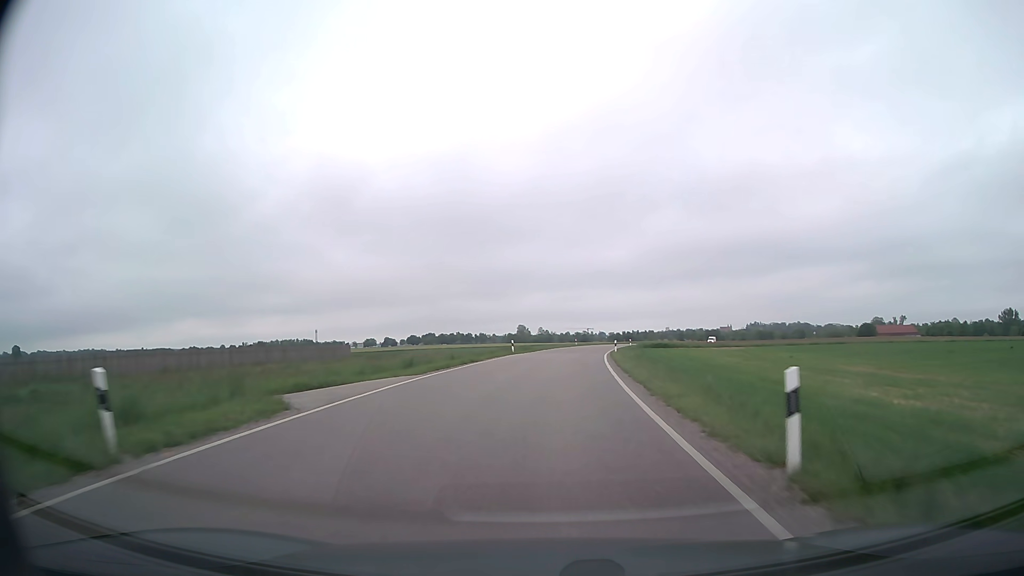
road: secondary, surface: asphalt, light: Day
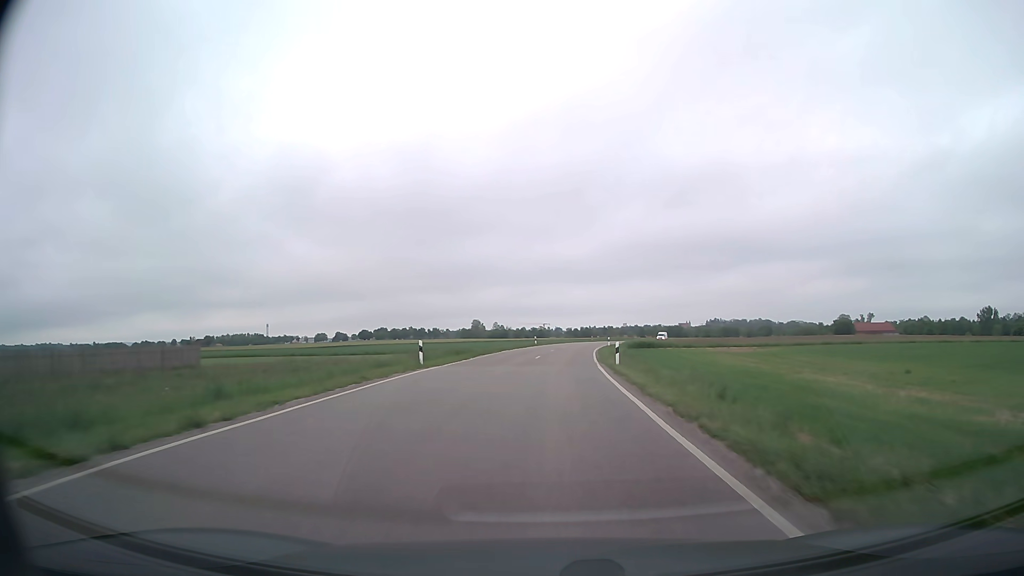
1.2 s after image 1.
(+0.7, +24.4) m; +4°
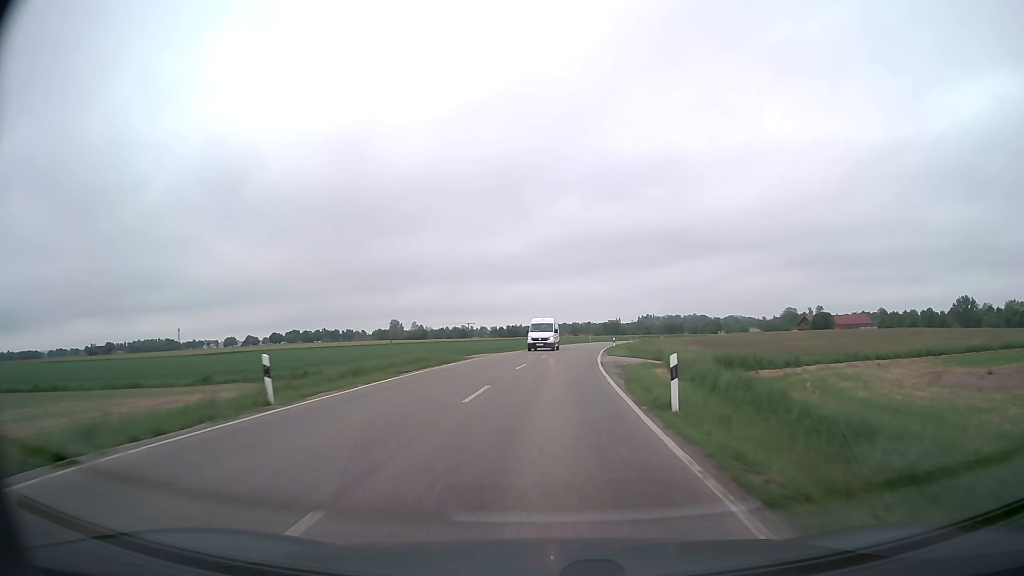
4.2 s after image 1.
(+3.2, +58.5) m; +6°
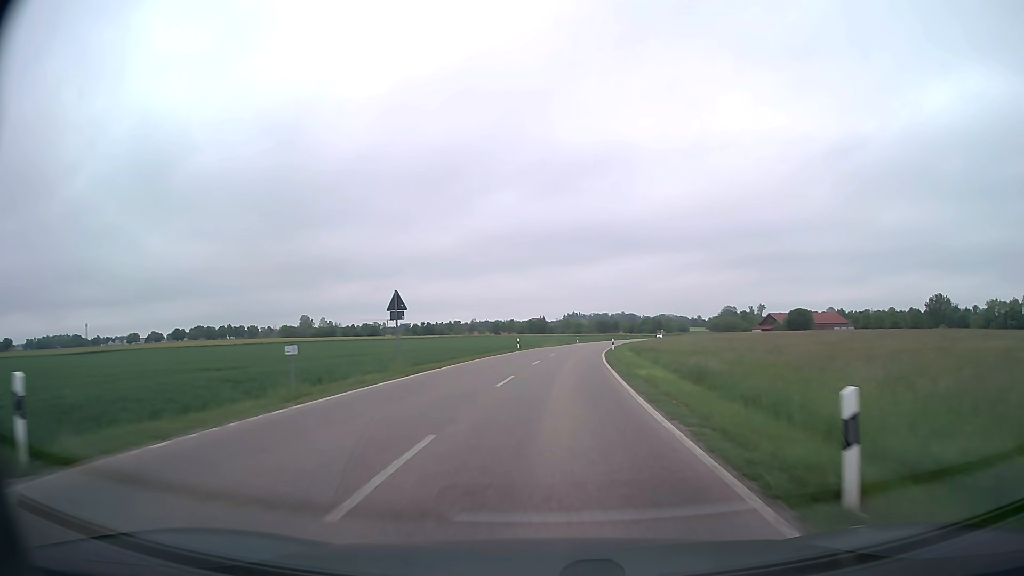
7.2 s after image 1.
(+3.2, +56.0) m; +6°
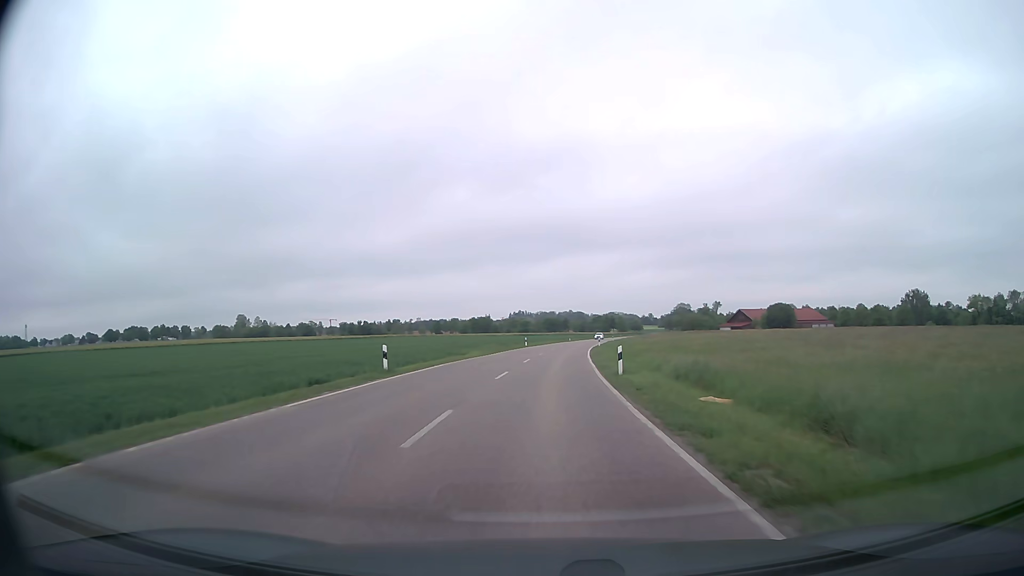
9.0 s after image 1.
(+1.3, +32.9) m; +5°
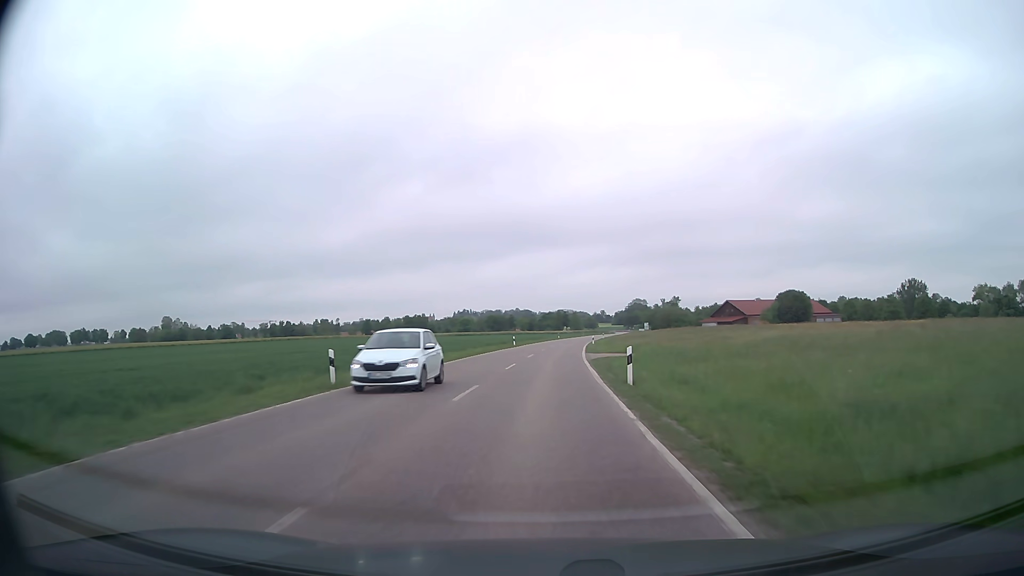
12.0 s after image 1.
(+2.2, +54.7) m; +4°
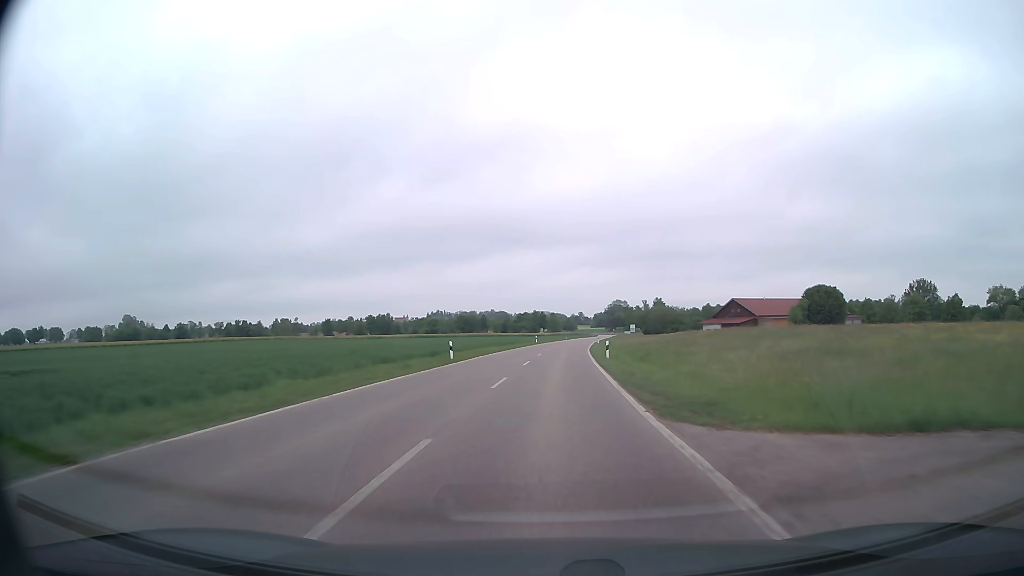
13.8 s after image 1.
(+0.4, +32.9) m; +2°
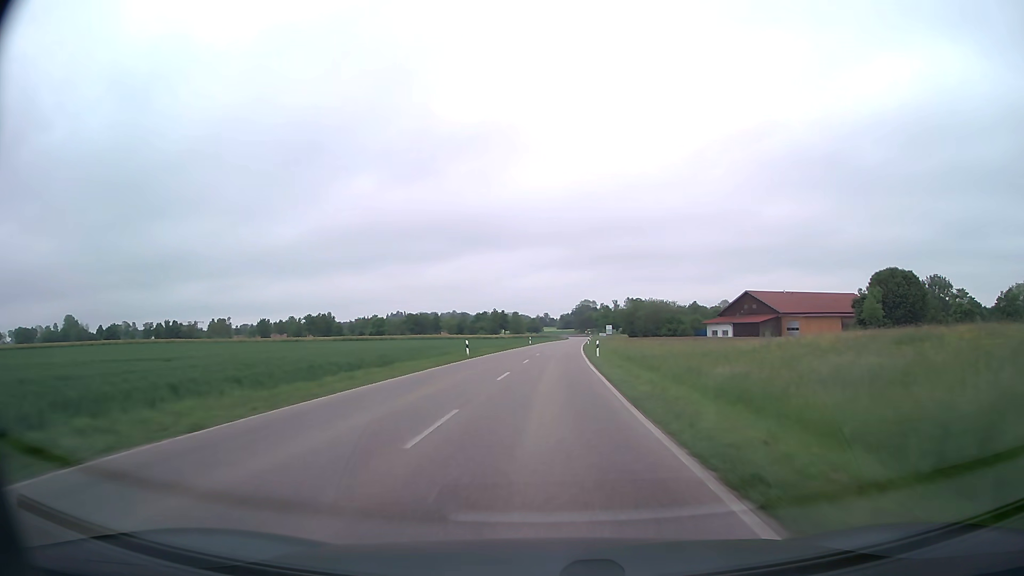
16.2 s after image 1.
(+1.5, +44.7) m; +3°
(0, +10) (0, +20) (0, +30) (+1, +40) (+1, +50) (+2, +60) (+2, +70) (+3, +80) (+4, +90) (+4, +100) m
